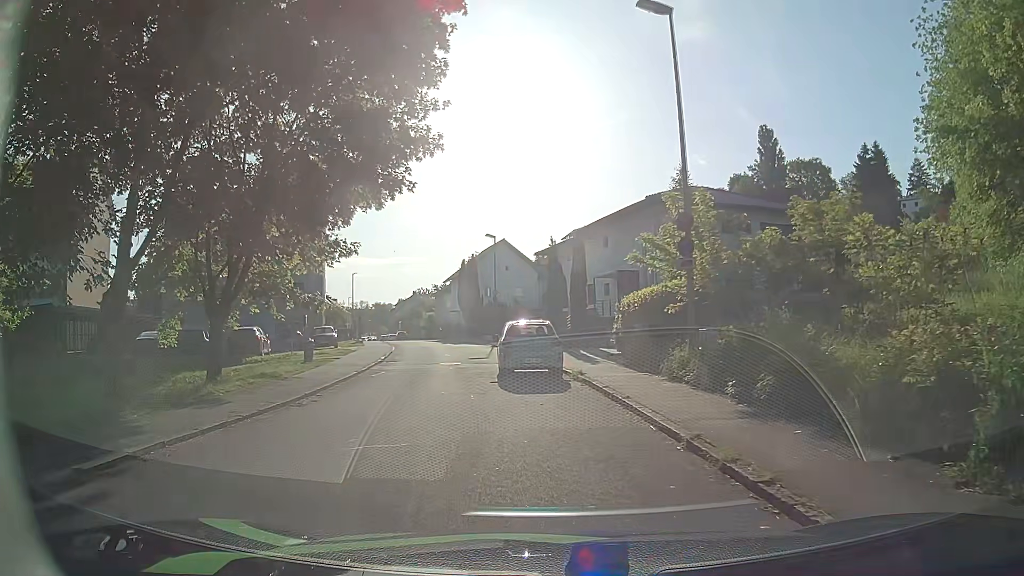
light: Day
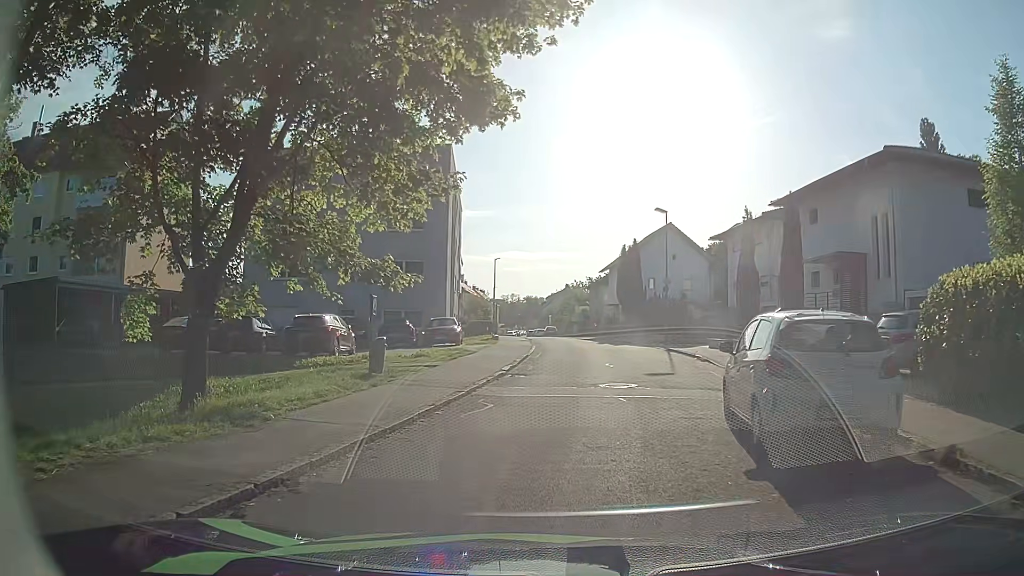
(-1.4, +10.4) m; -13°
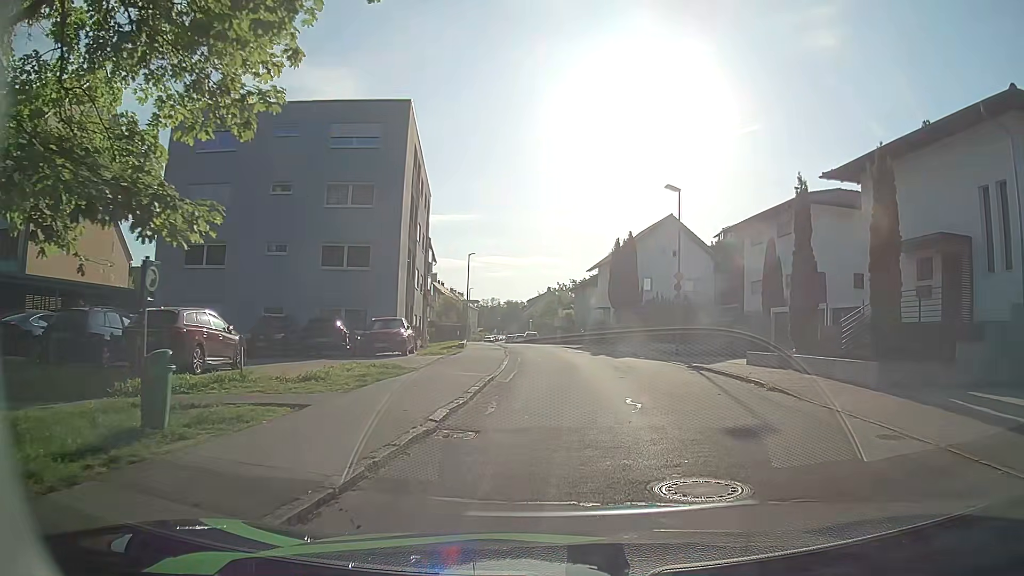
(-0.1, +8.7) m; +2°
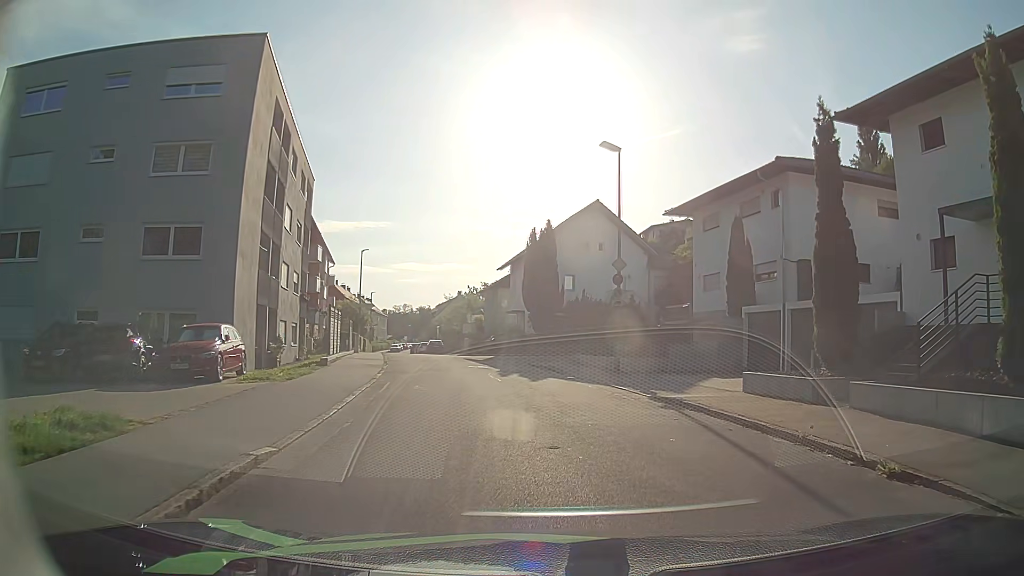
(+0.4, +8.8) m; +6°
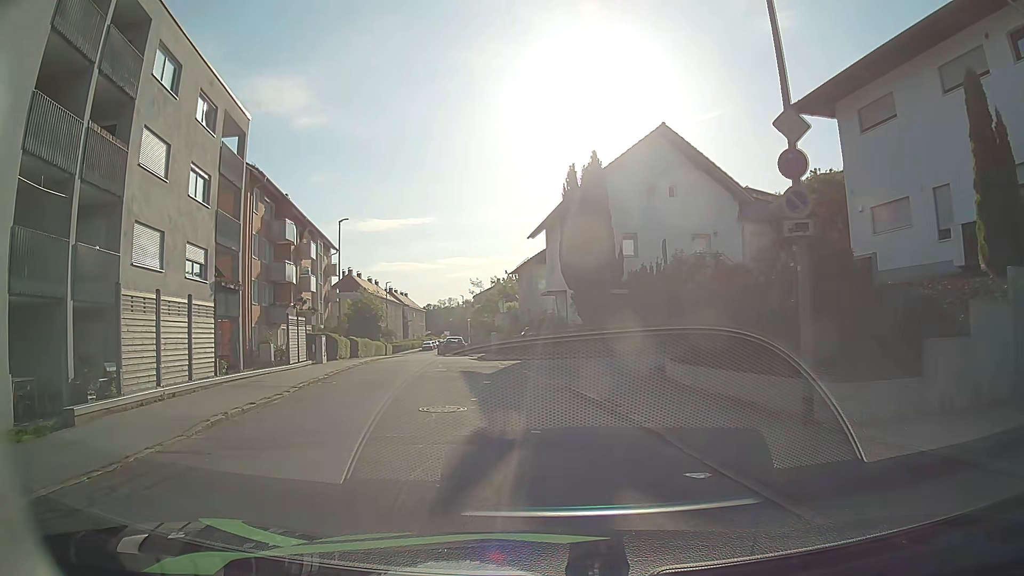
(0.0, +15.5) m; -5°
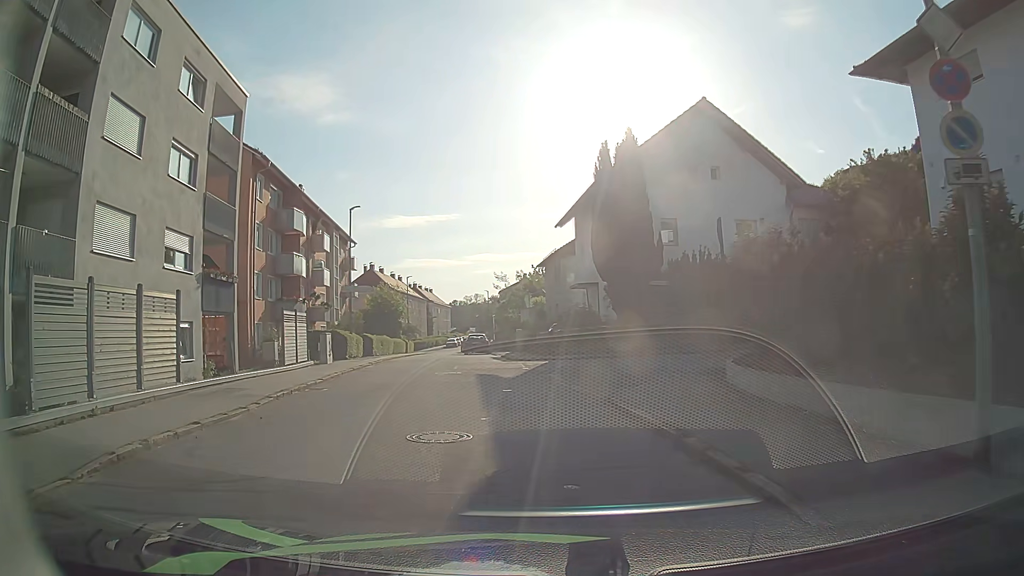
(0.0, +3.2) m; -1°
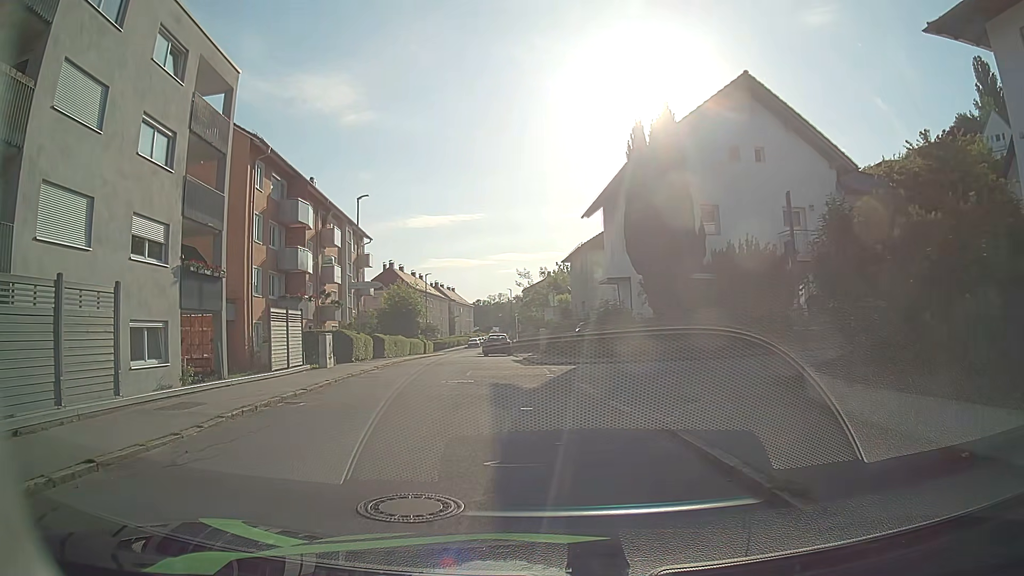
(-0.1, +3.2) m; -1°
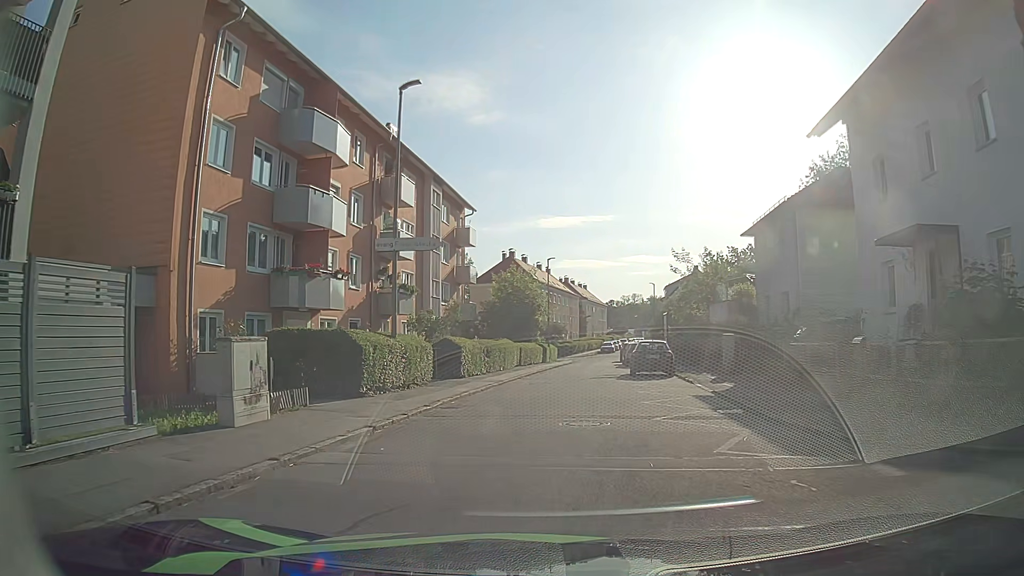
(-1.9, +16.4) m; -12°
